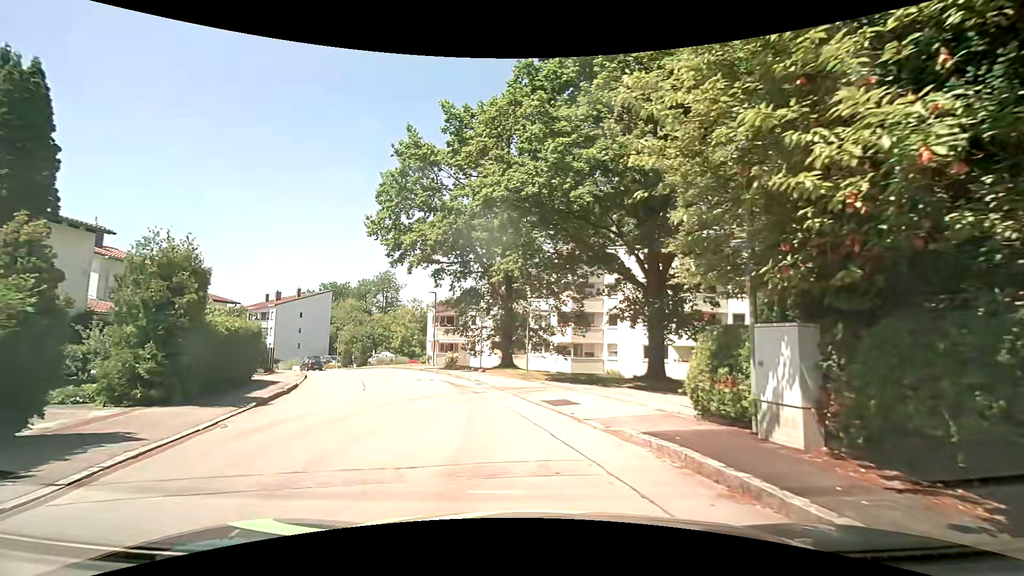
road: residential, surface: asphalt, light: Day
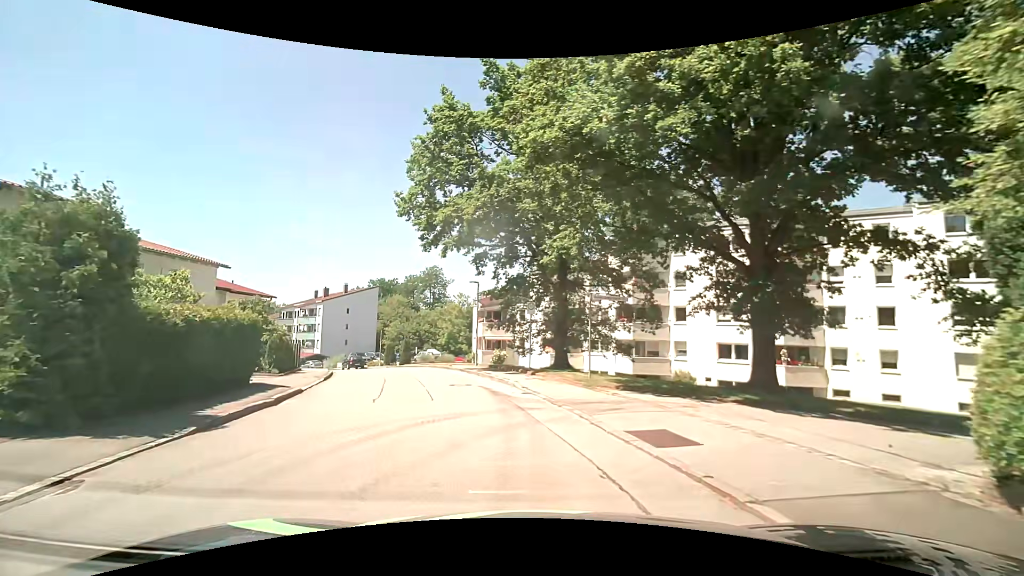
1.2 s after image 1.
(-0.3, +4.6) m; -7°
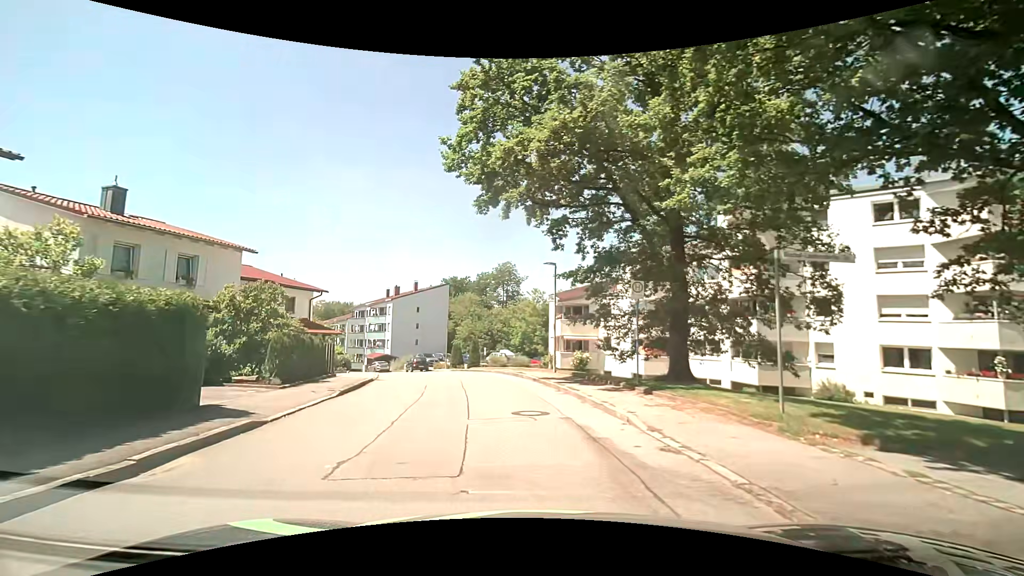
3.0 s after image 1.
(-0.4, +7.3) m; -8°
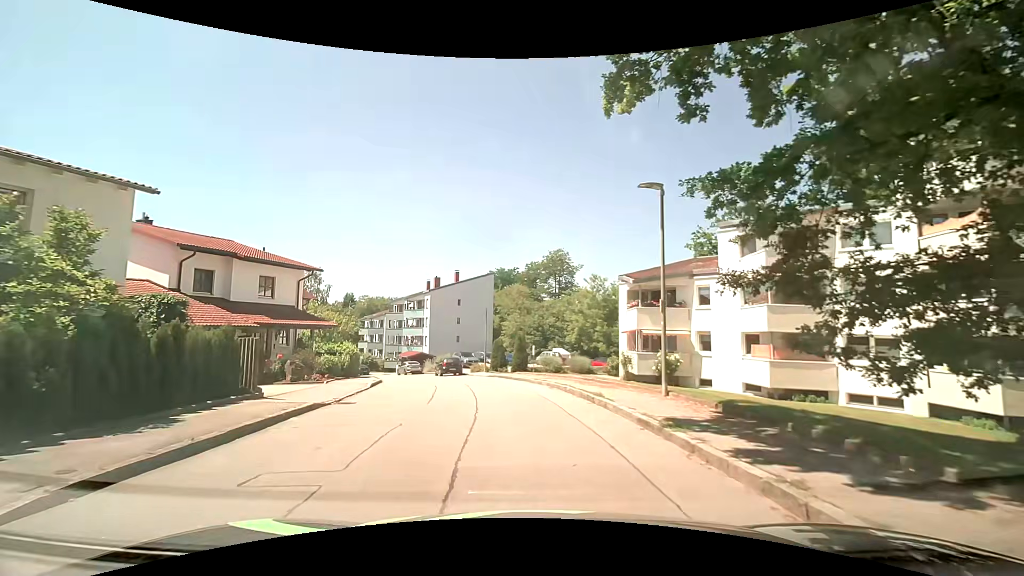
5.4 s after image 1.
(-0.6, +11.1) m; -7°
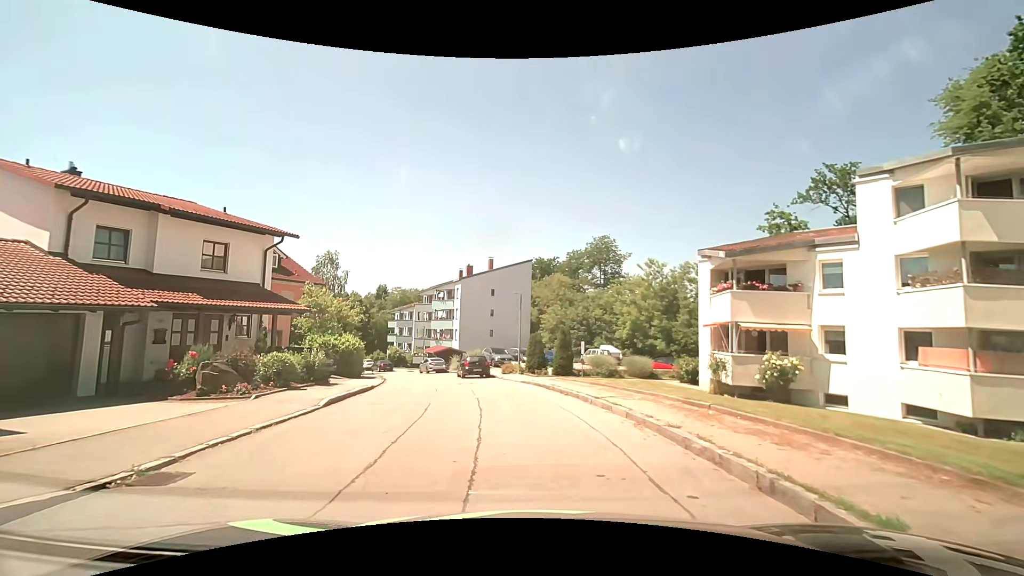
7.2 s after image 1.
(-0.1, +8.3) m; -2°
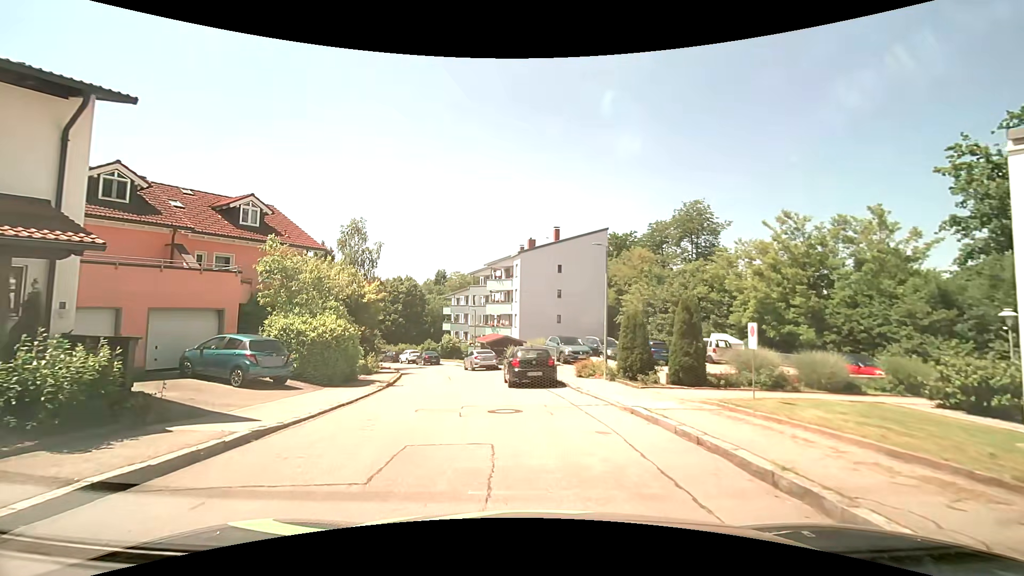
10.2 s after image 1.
(-0.8, +12.6) m; -9°
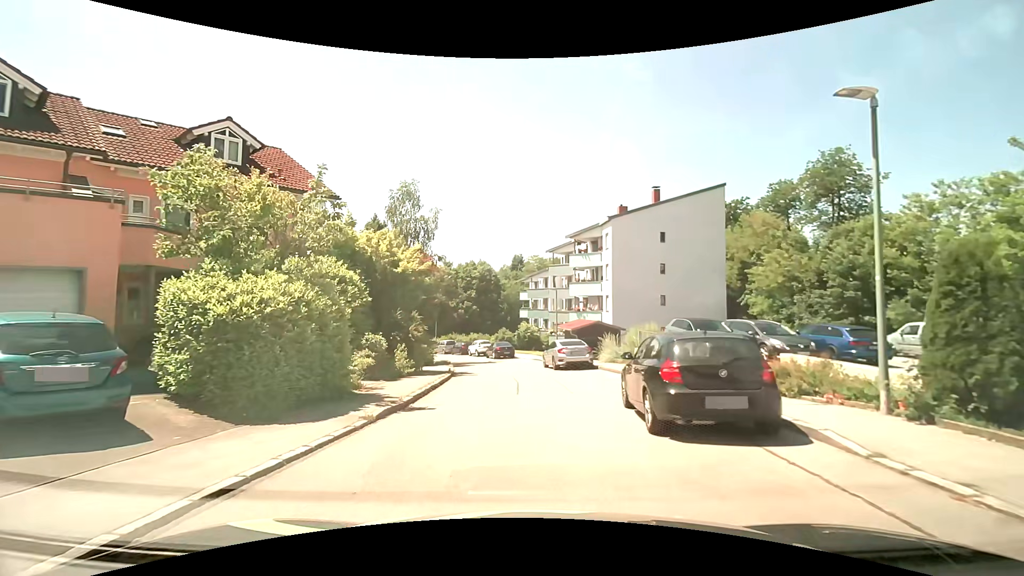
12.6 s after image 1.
(-0.9, +10.3) m; -8°
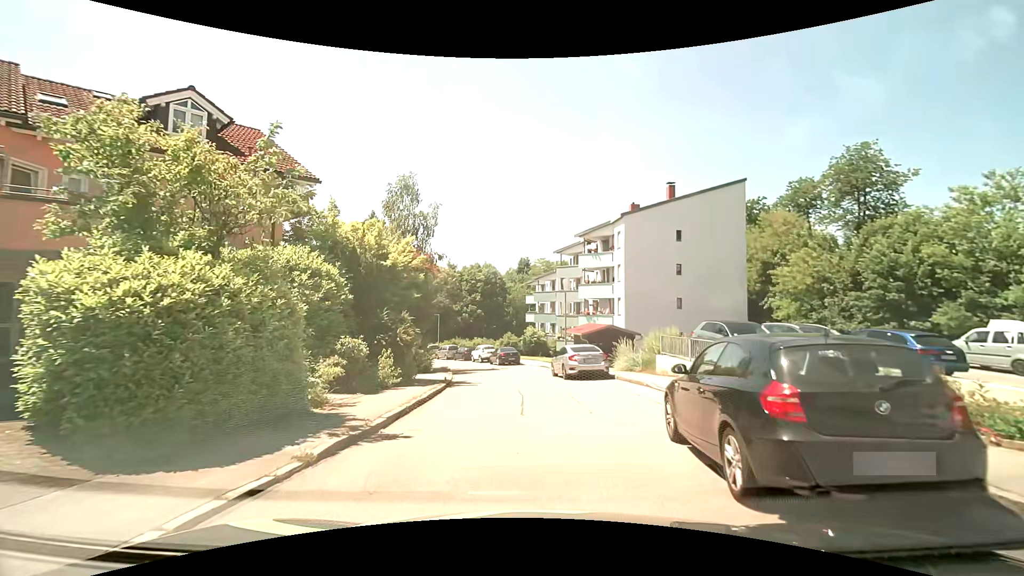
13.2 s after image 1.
(-0.1, +2.7) m; -1°
(0, +10) (-1, +20) (-2, +30) (-5, +40) (-9, +49) (-14, +57) (-20, +65) (-27, +72) (-35, +79) (-43, +84) m
